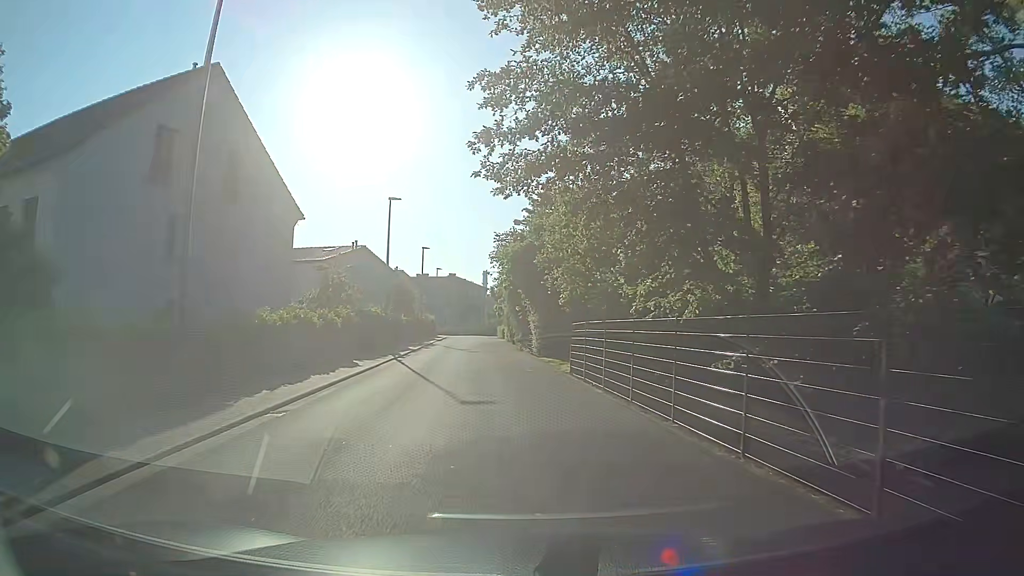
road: residential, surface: asphalt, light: Day
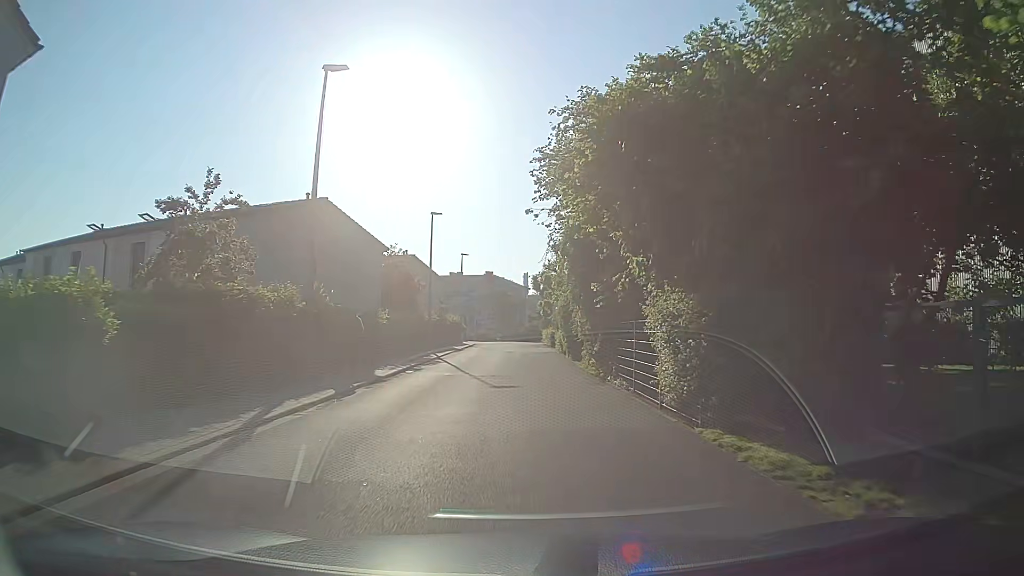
(-0.8, +19.5) m; -4°
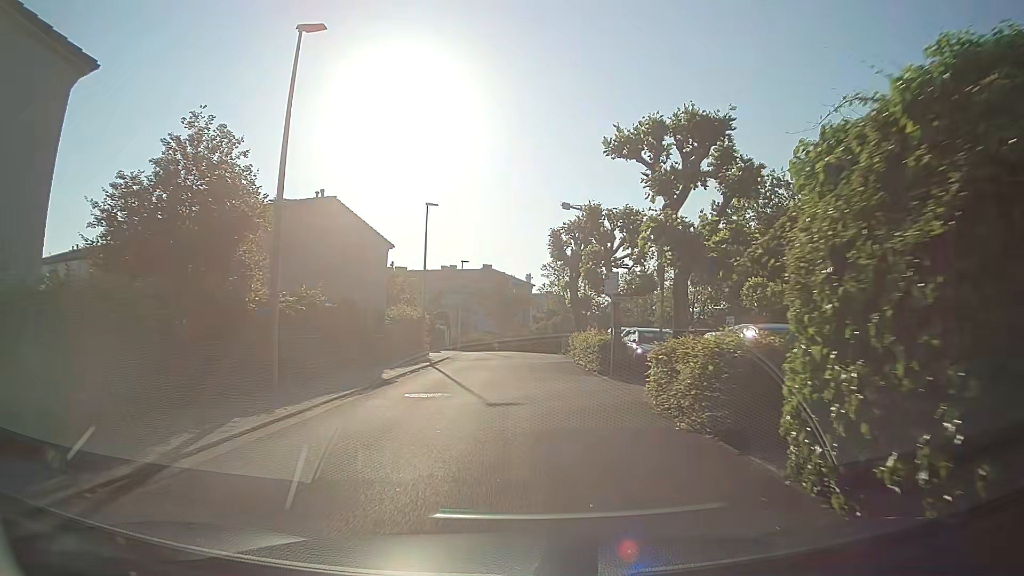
(0.0, +25.6) m; +1°
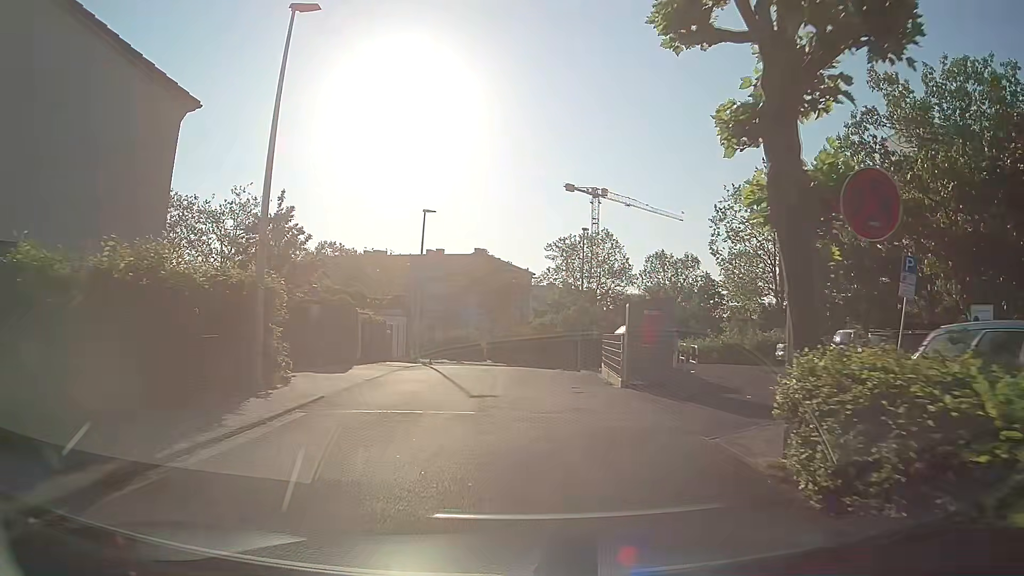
(-0.3, +22.6) m; 0°
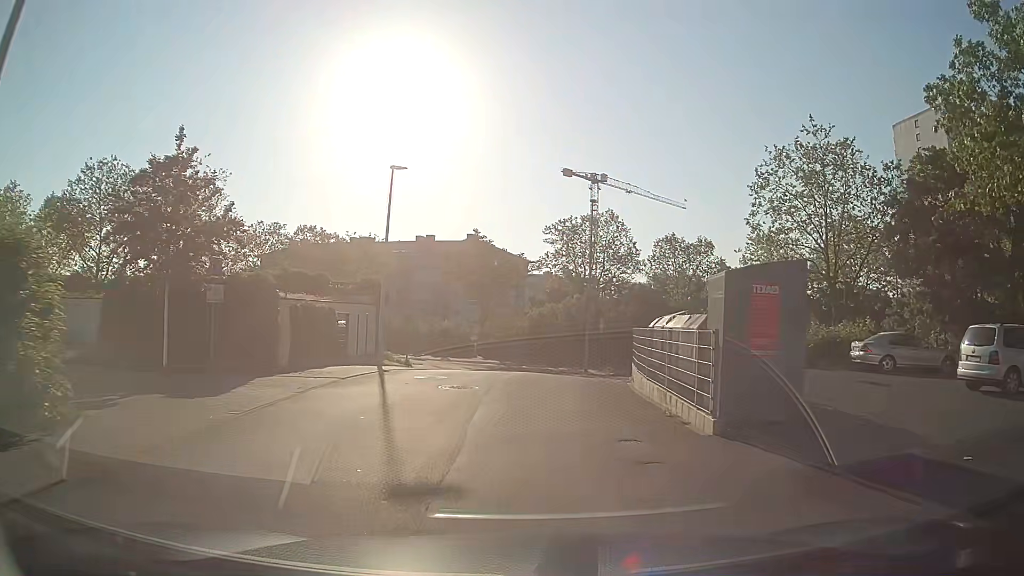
(0.0, +8.0) m; +2°
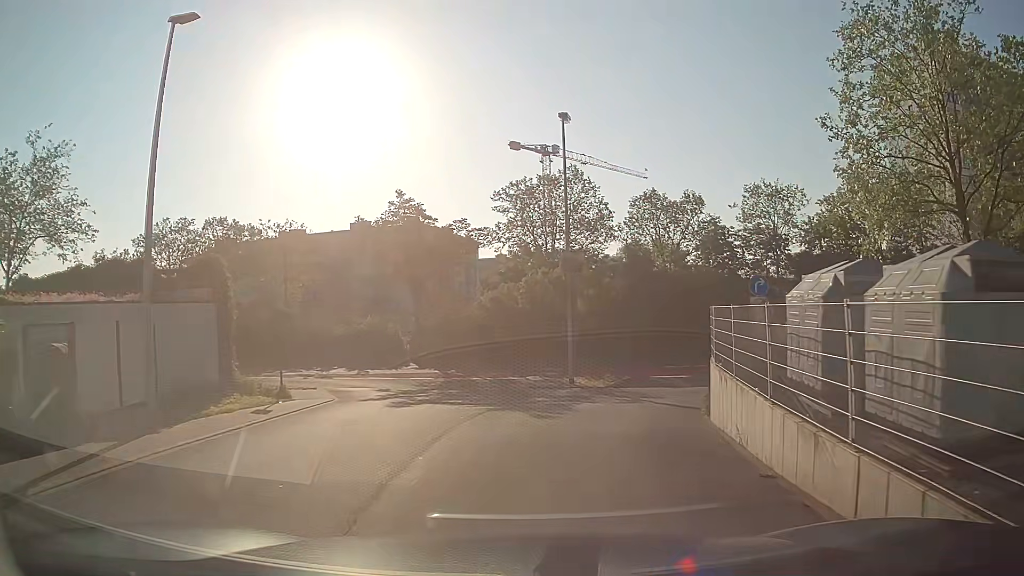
(+0.3, +14.7) m; +2°
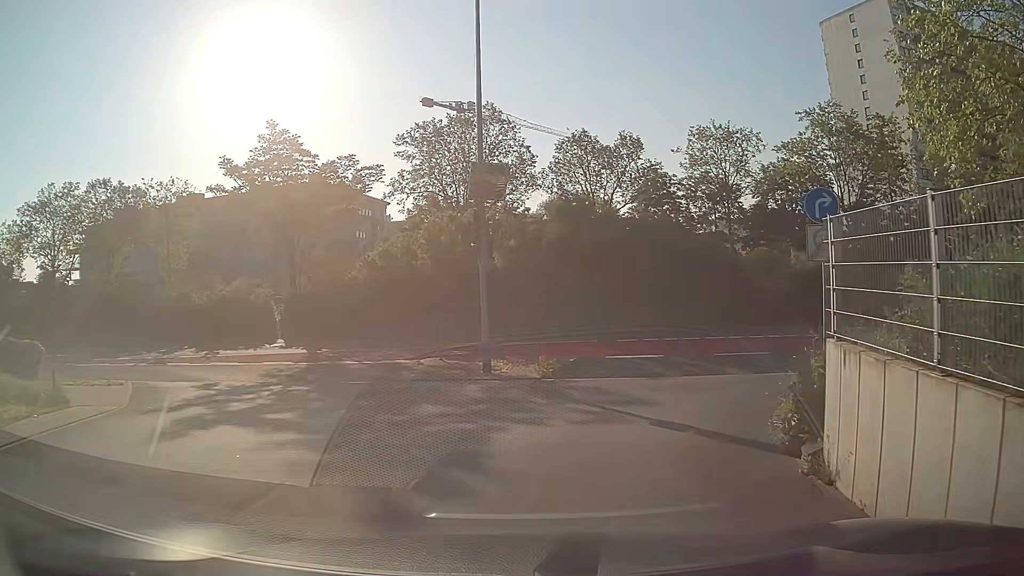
(+0.6, +8.7) m; +8°
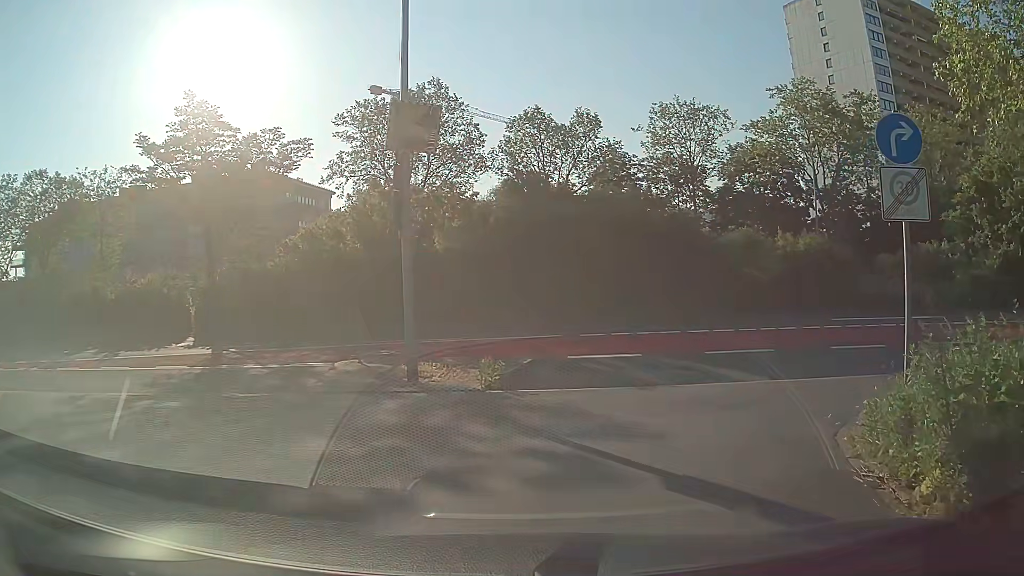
(+0.1, +3.8) m; +5°
